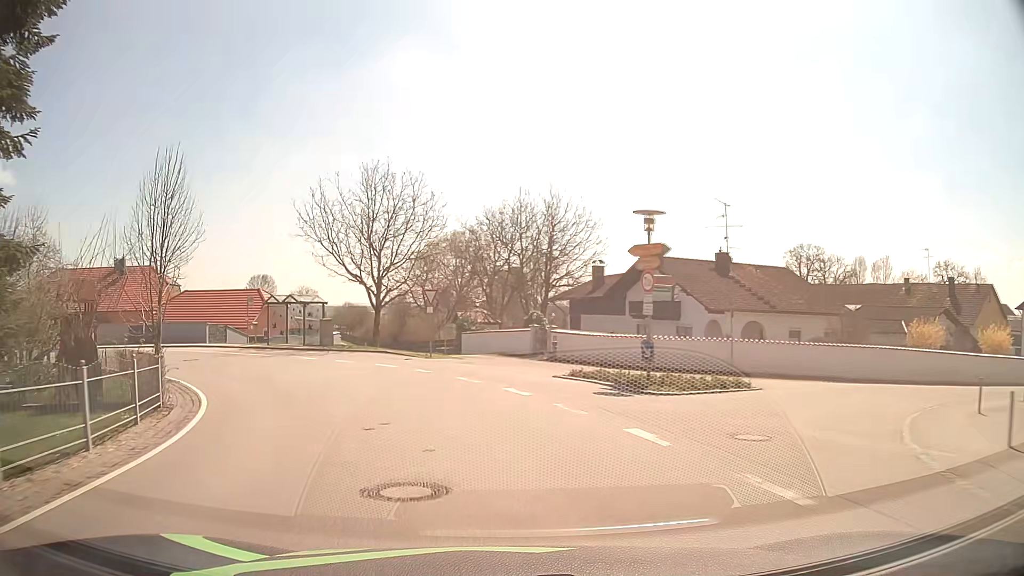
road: tertiary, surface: asphalt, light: Day
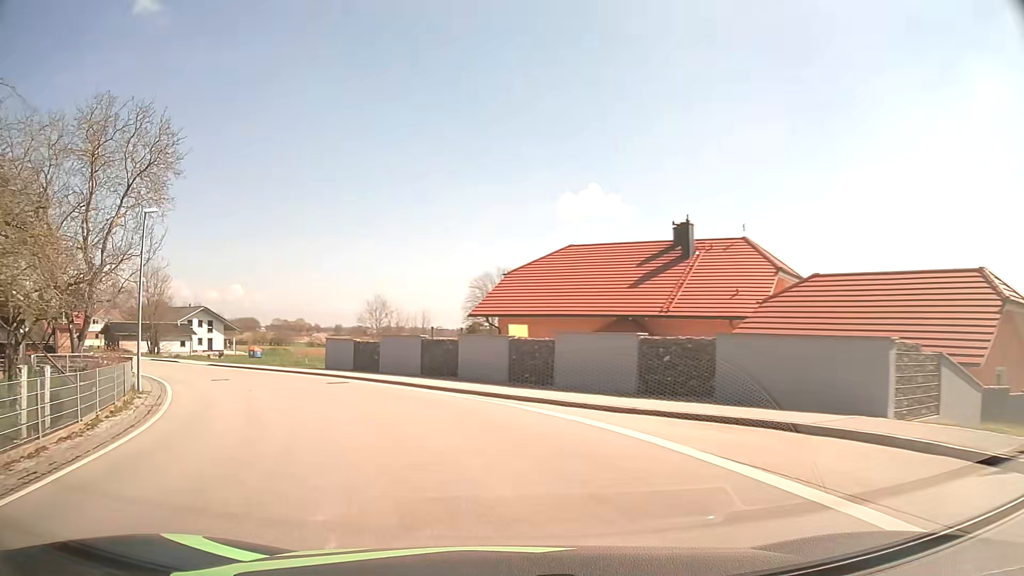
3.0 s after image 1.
(-13.4, +29.1) m; -54°
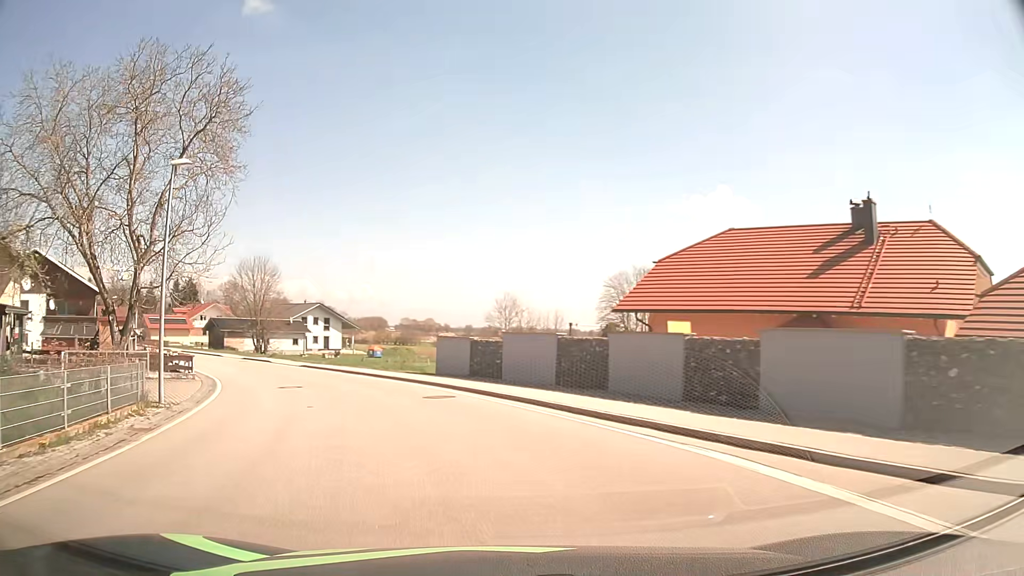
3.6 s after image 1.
(-0.7, +6.6) m; -11°
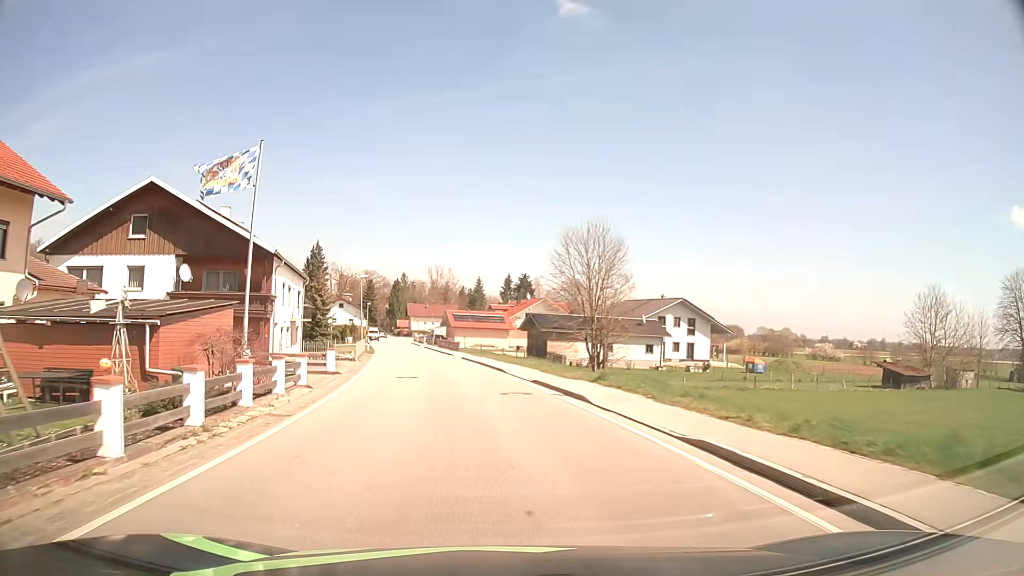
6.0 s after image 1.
(-8.2, +26.8) m; -30°
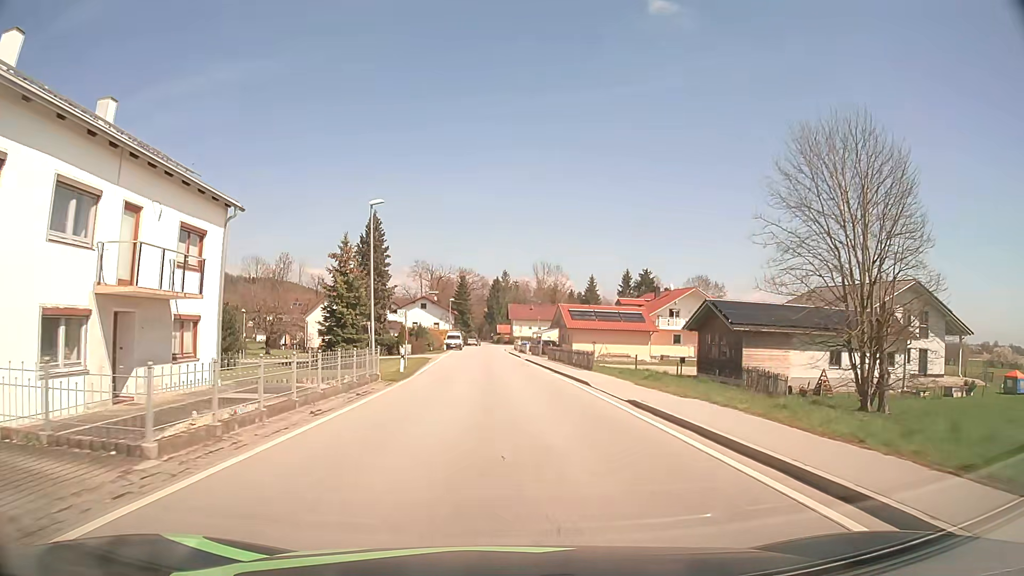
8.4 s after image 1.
(-3.3, +31.3) m; -9°
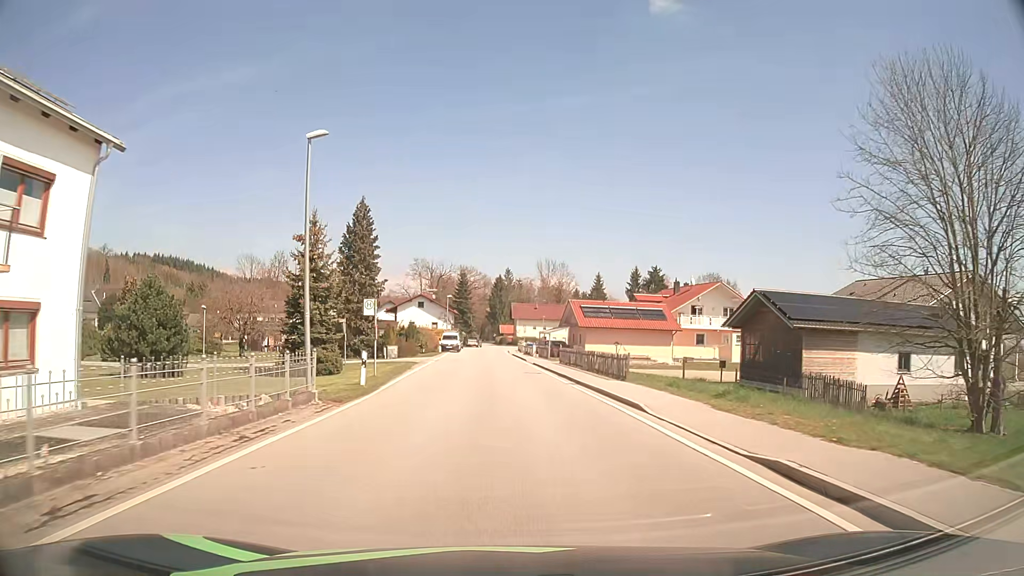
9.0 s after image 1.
(0.0, +8.1) m; 0°
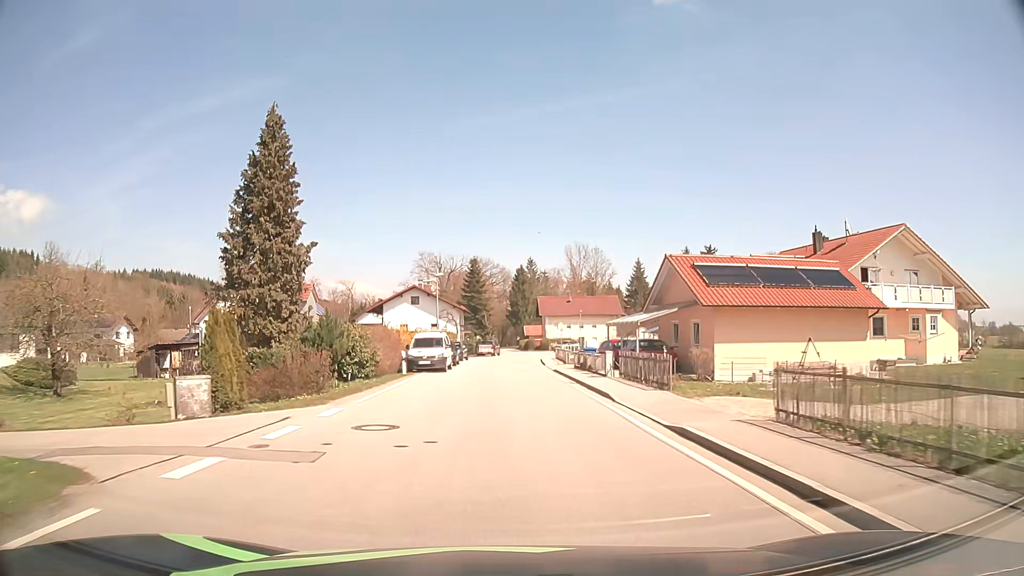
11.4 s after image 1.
(-0.4, +31.4) m; -2°
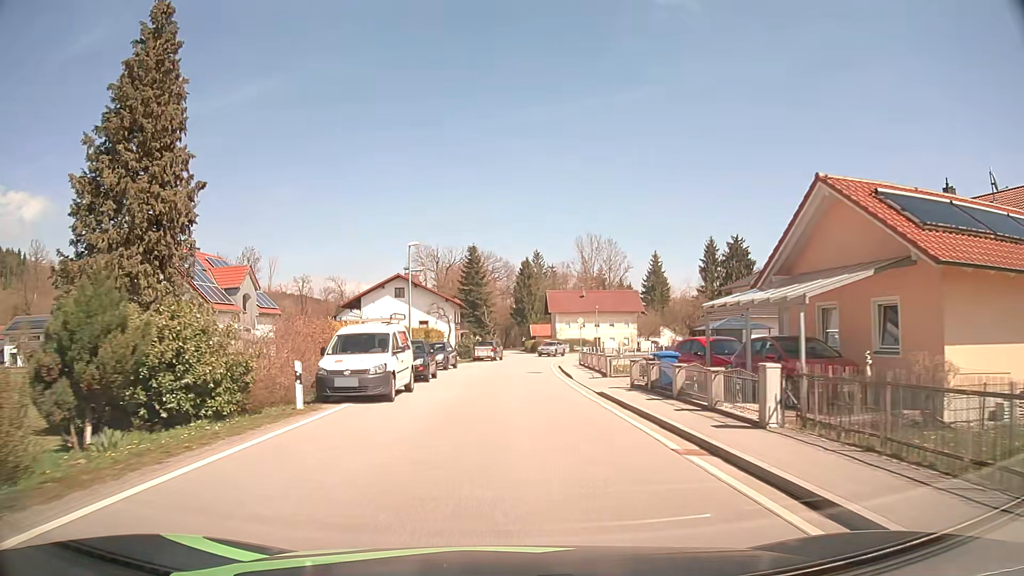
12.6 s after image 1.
(-0.1, +15.0) m; 0°
(0, +10) (0, +20) (+1, +30) (+1, +40) (+2, +50) (+3, +60) (+5, +70) (+10, +78) (+18, +85) (+27, +89) m
